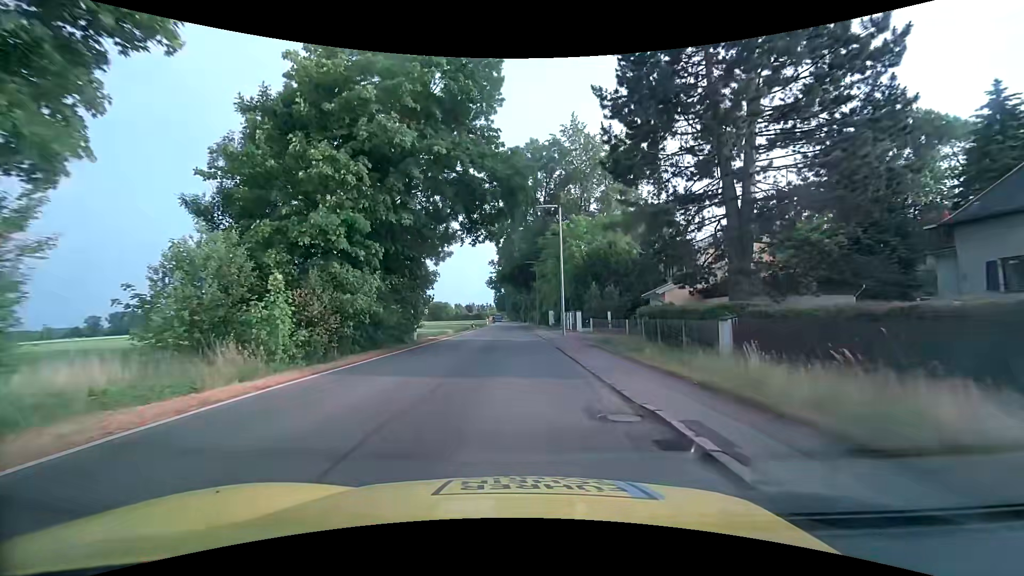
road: tertiary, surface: asphalt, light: Day
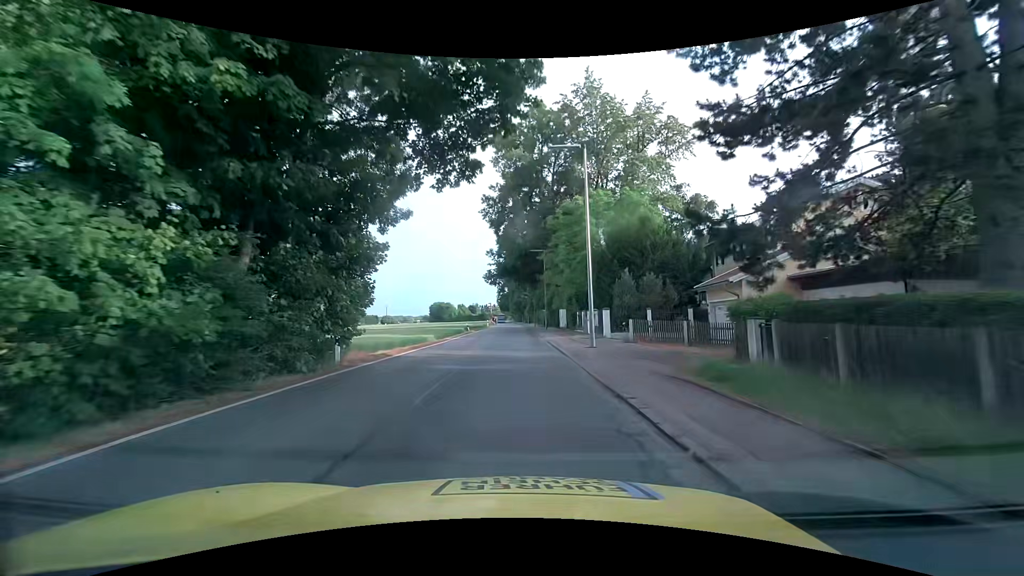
(-0.2, +11.4) m; -1°
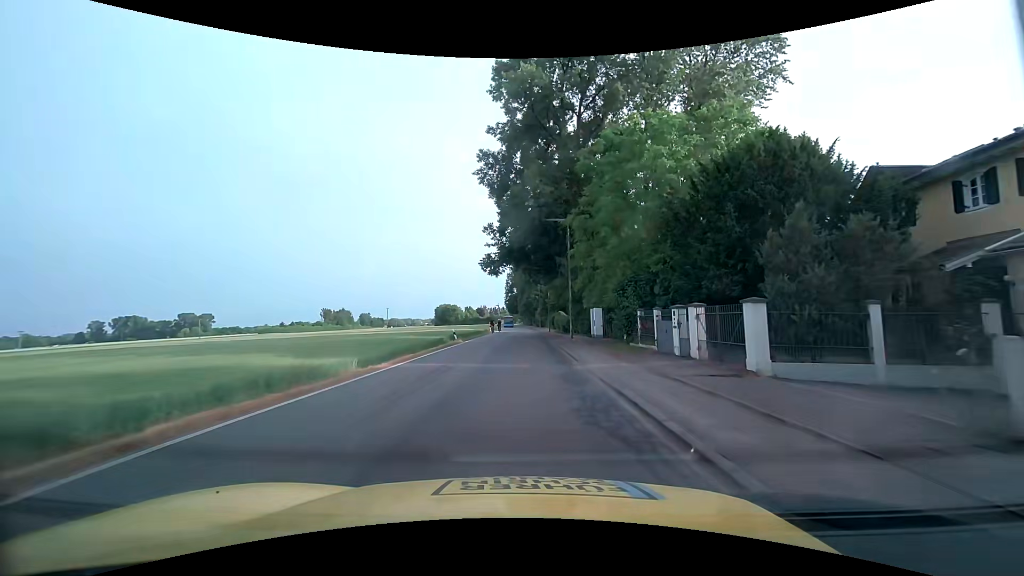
(-0.2, +17.3) m; -1°
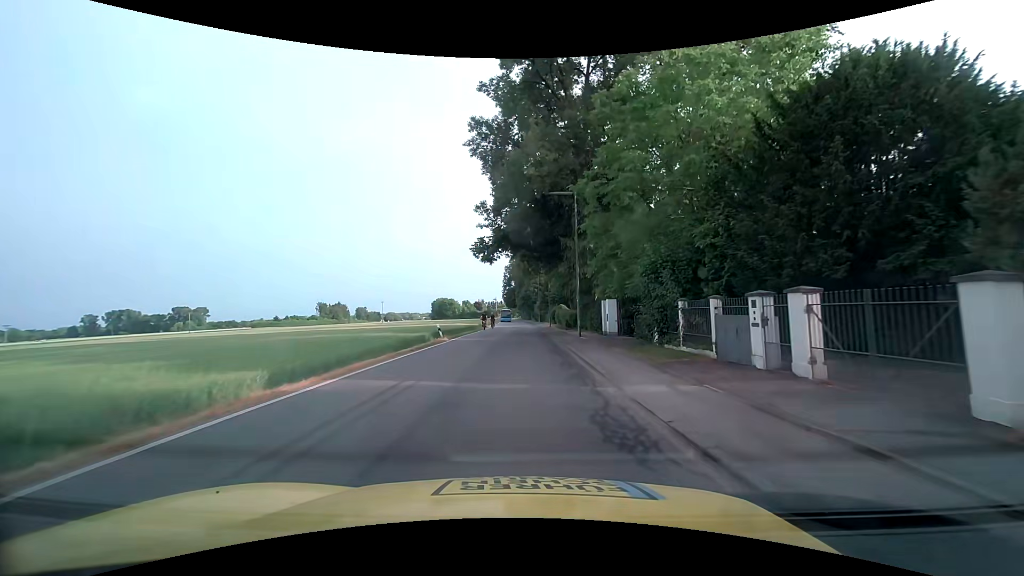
(0.0, +5.8) m; 0°
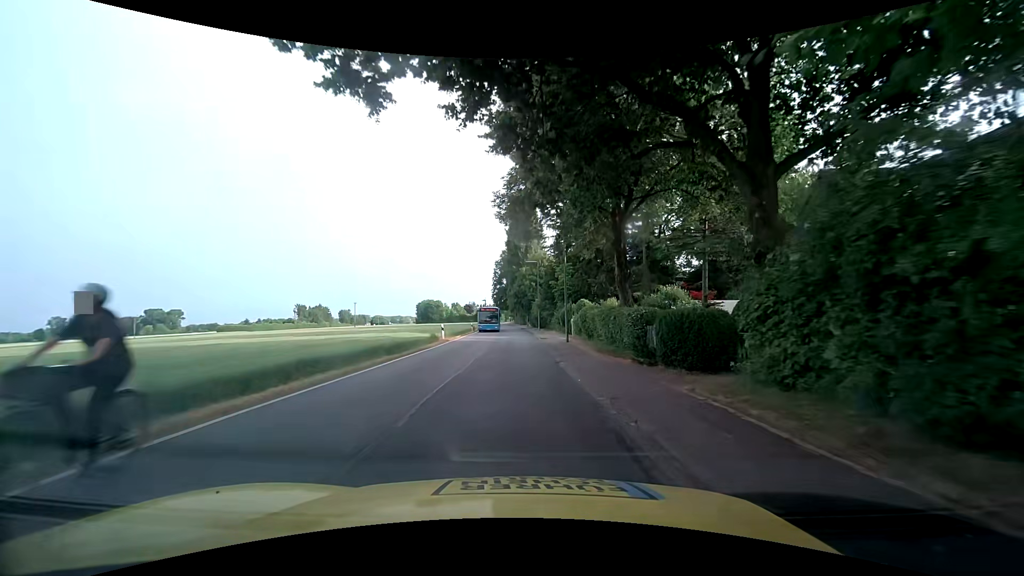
(+0.2, +29.6) m; +1°
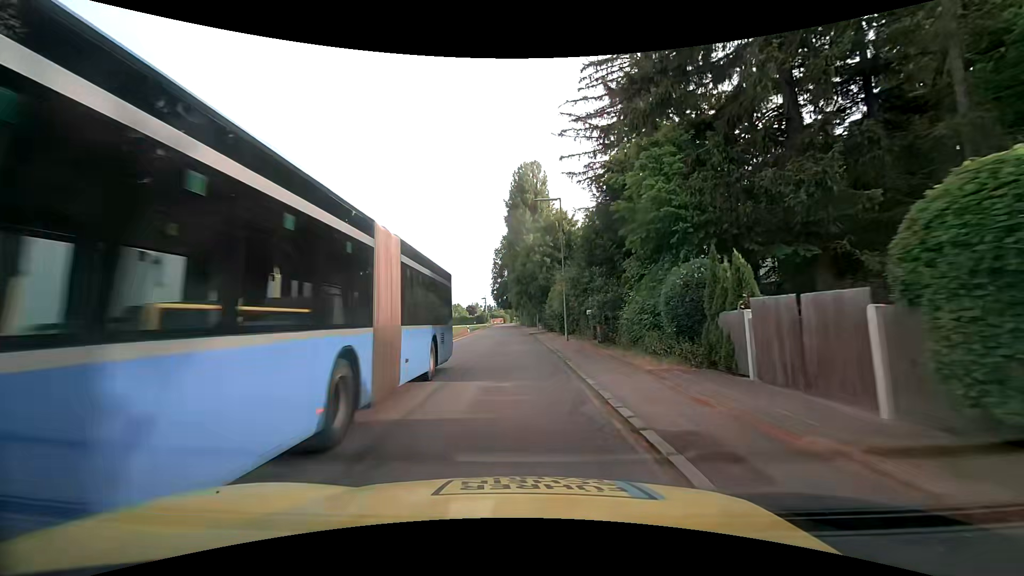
(-0.1, +31.1) m; -1°
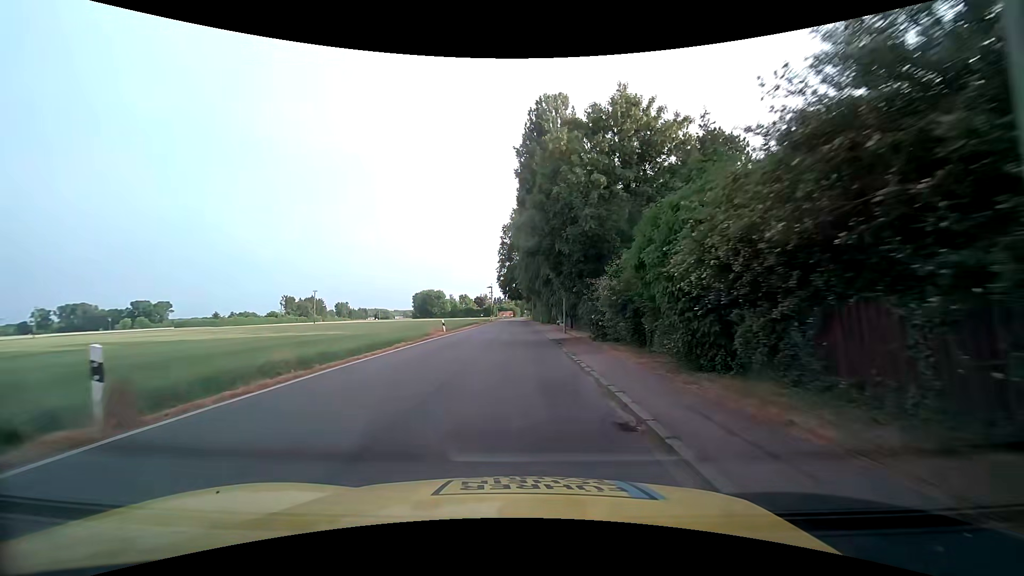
(-0.2, +26.0) m; -2°
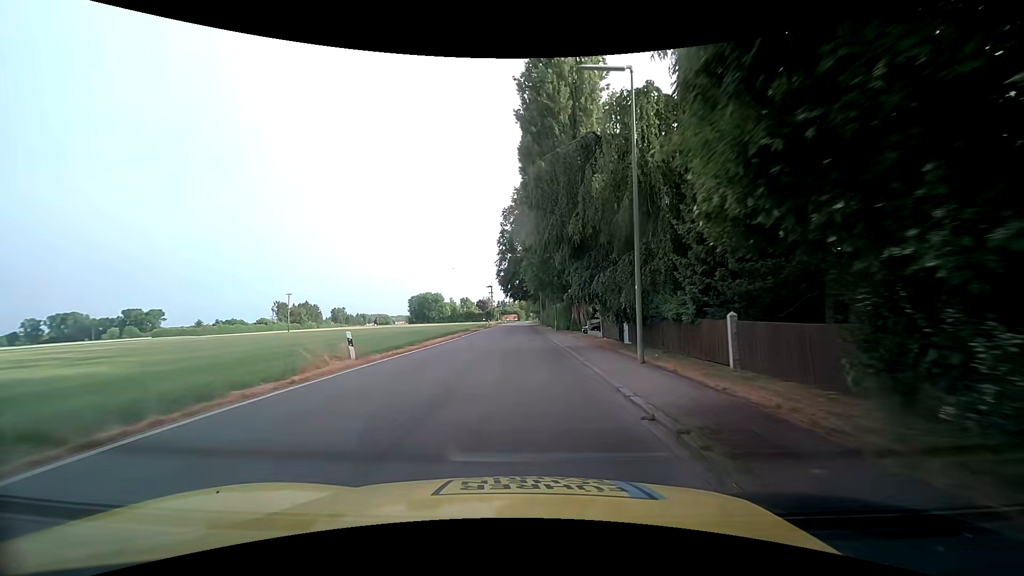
(+0.2, +20.3) m; 0°
(0, +10) (0, +20) (0, +30) (0, +40) (0, +50) (0, +60) (0, +70) (0, +80) (0, +90) (0, +100) m
